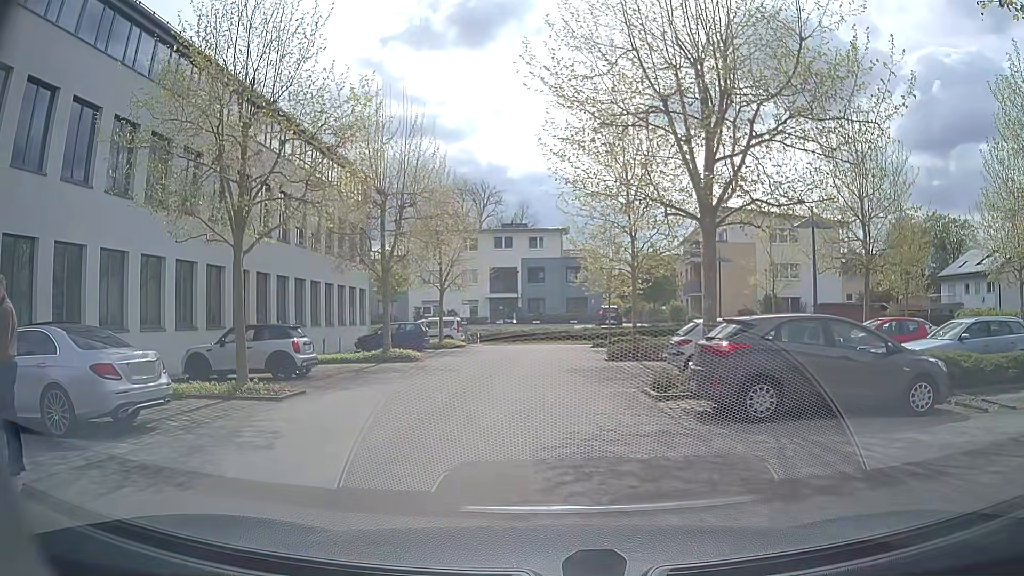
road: service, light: Day
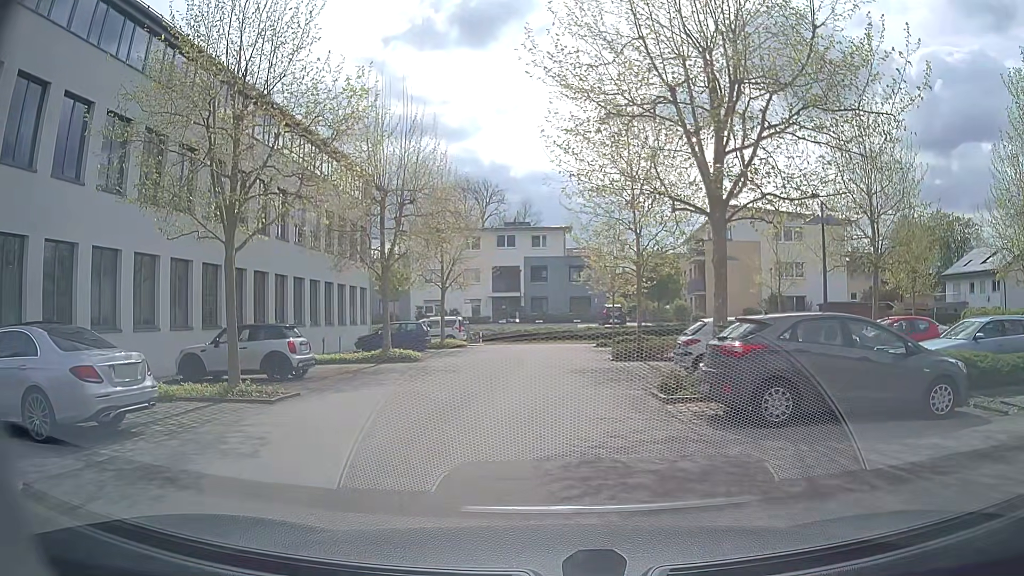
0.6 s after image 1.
(0.0, +0.5) m; 0°
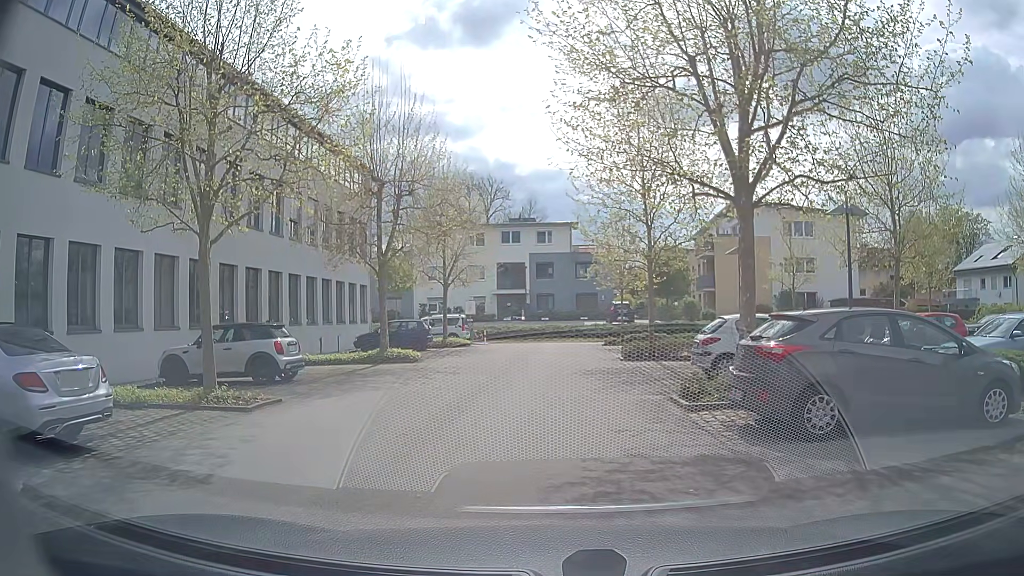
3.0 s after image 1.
(0.0, +1.2) m; 0°
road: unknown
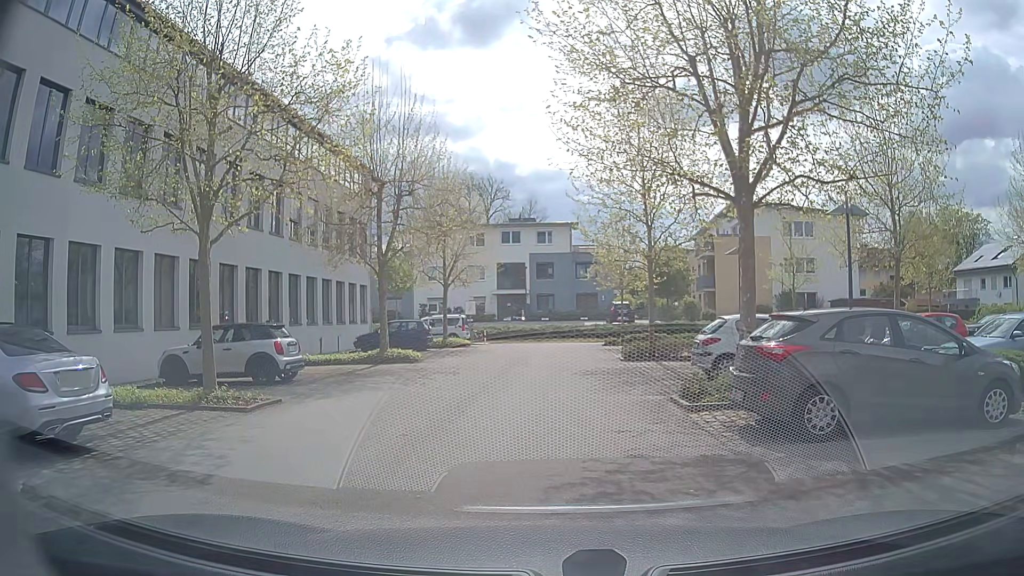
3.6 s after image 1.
(0.0, 0.0) m; 0°
